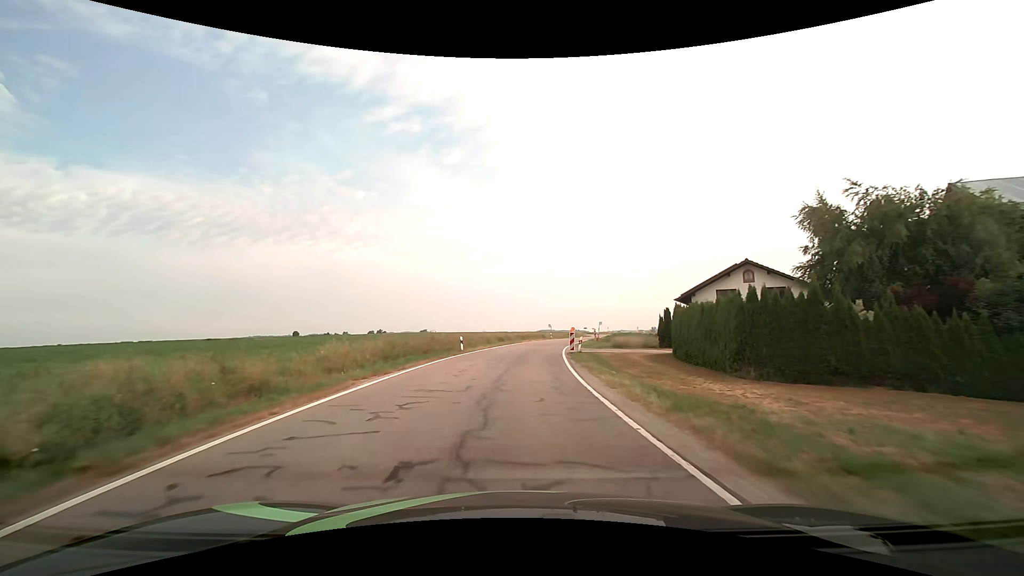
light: Day
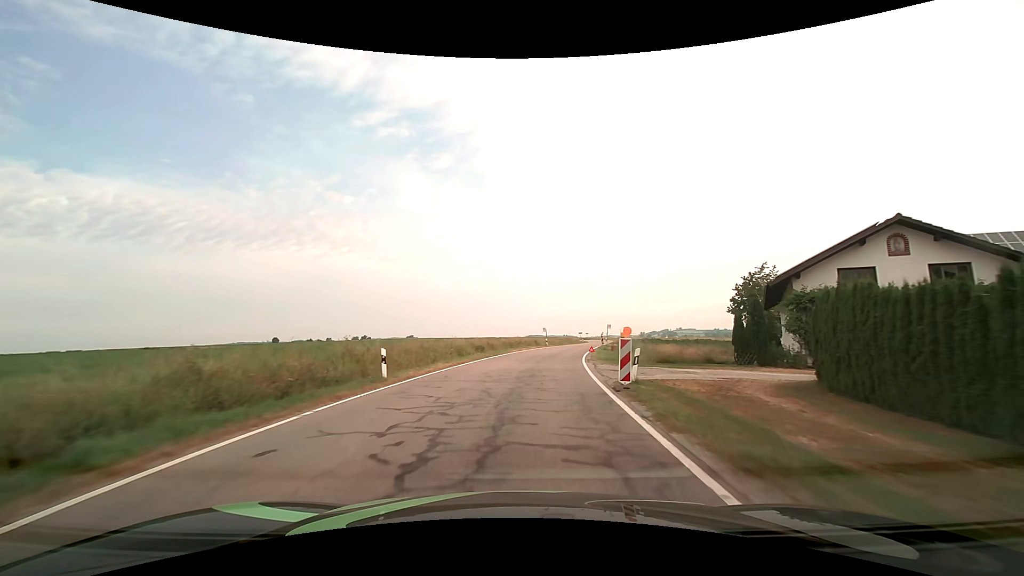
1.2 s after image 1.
(+0.1, +16.8) m; +1°
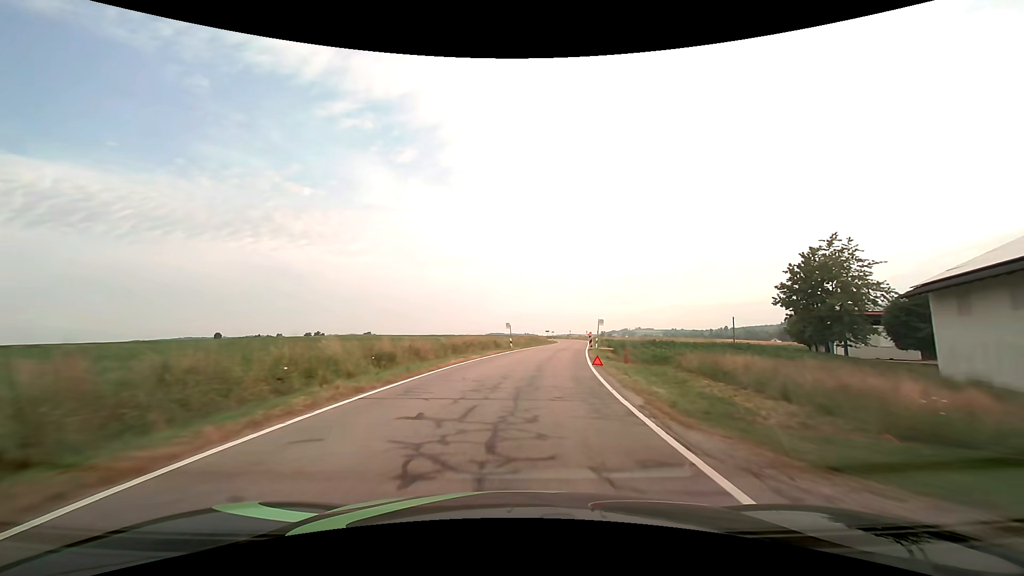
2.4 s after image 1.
(+0.7, +19.6) m; +4°
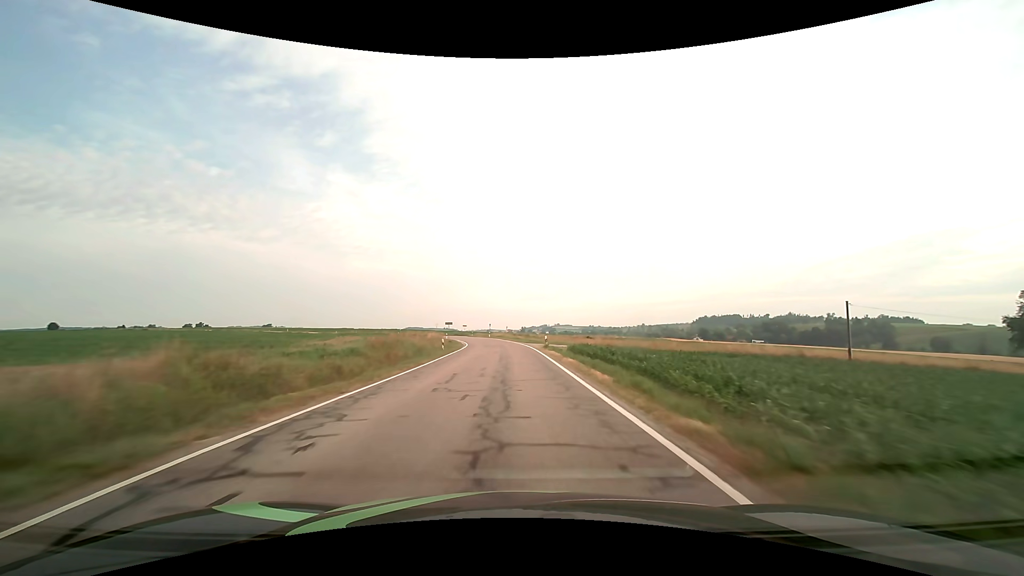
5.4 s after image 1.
(+6.1, +57.7) m; +9°
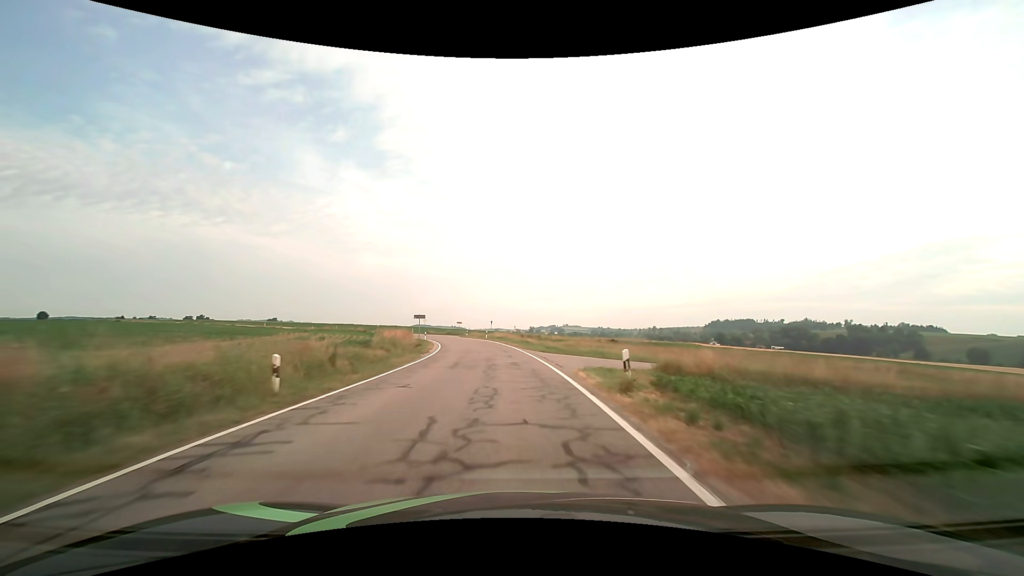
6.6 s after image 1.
(-0.1, +25.5) m; -1°
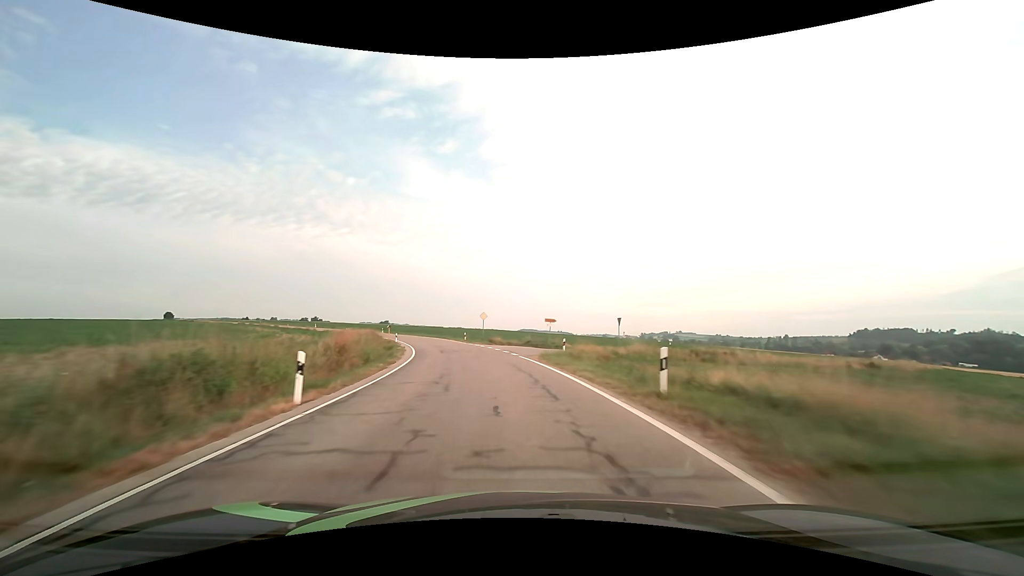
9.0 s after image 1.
(-4.3, +50.3) m; -12°
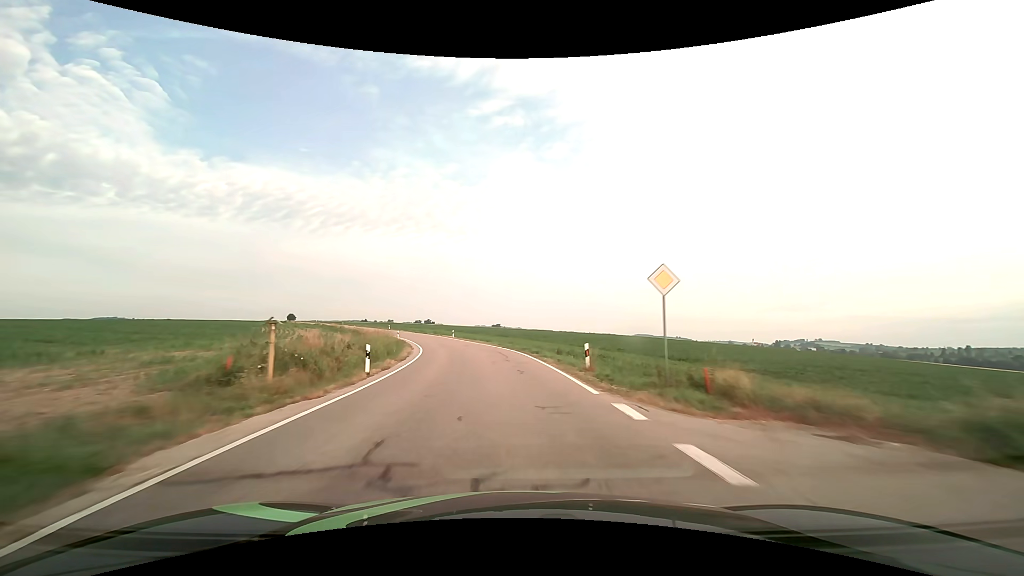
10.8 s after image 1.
(-4.1, +37.2) m; -12°
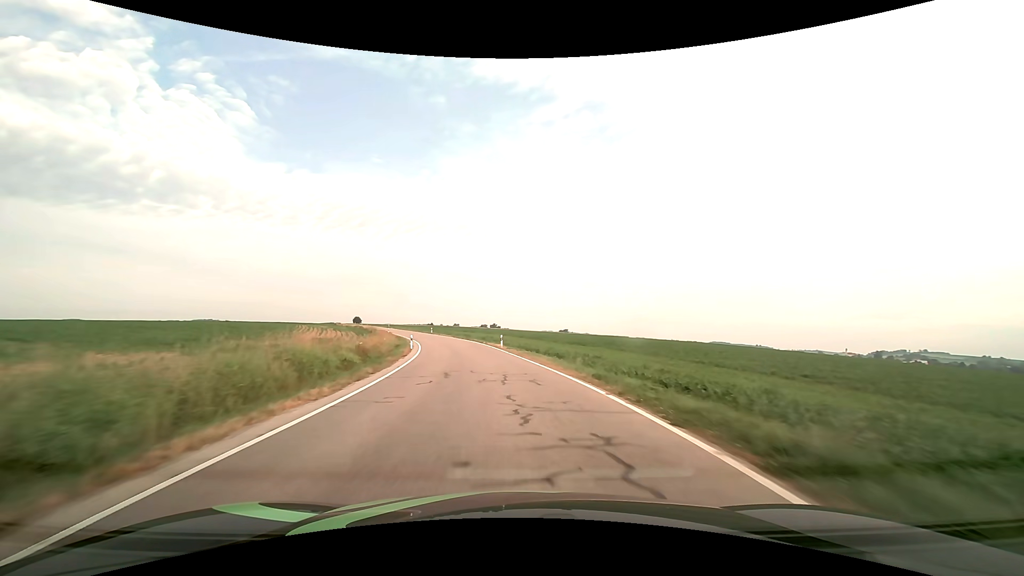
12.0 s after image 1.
(-1.9, +25.5) m; -8°
(0, +10) (-1, +20) (-2, +30) (-4, +40) (-6, +50) (-9, +59) (-11, +69) (-15, +78) (-18, +88) (-22, +97) m
